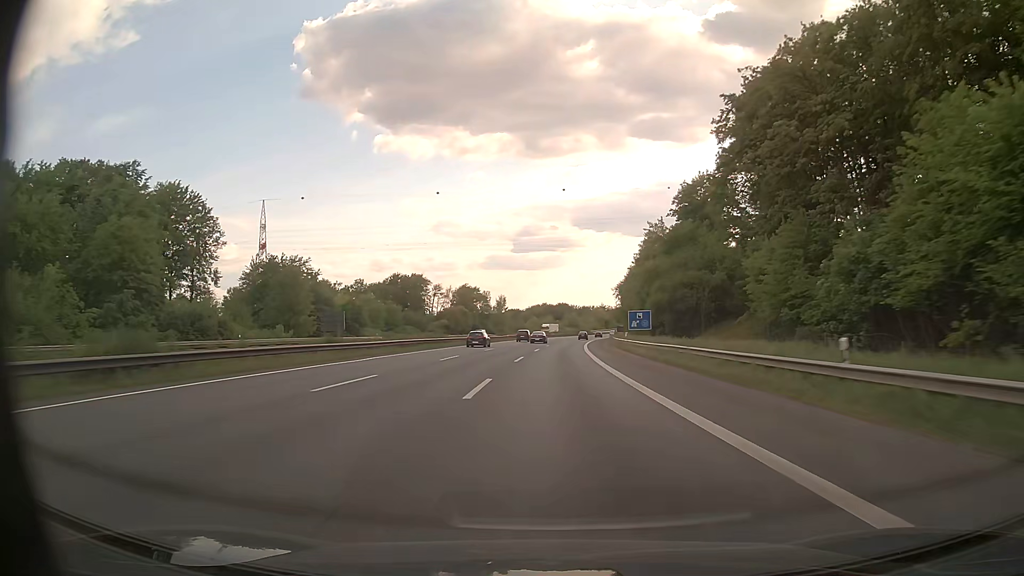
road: motorway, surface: asphalt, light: Day
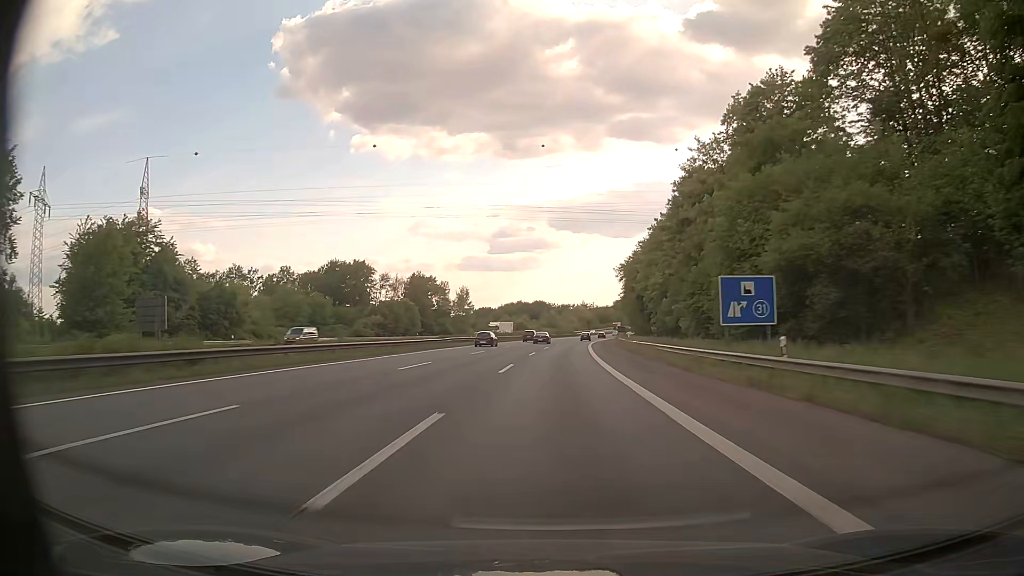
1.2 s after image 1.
(+0.7, +44.8) m; +2°
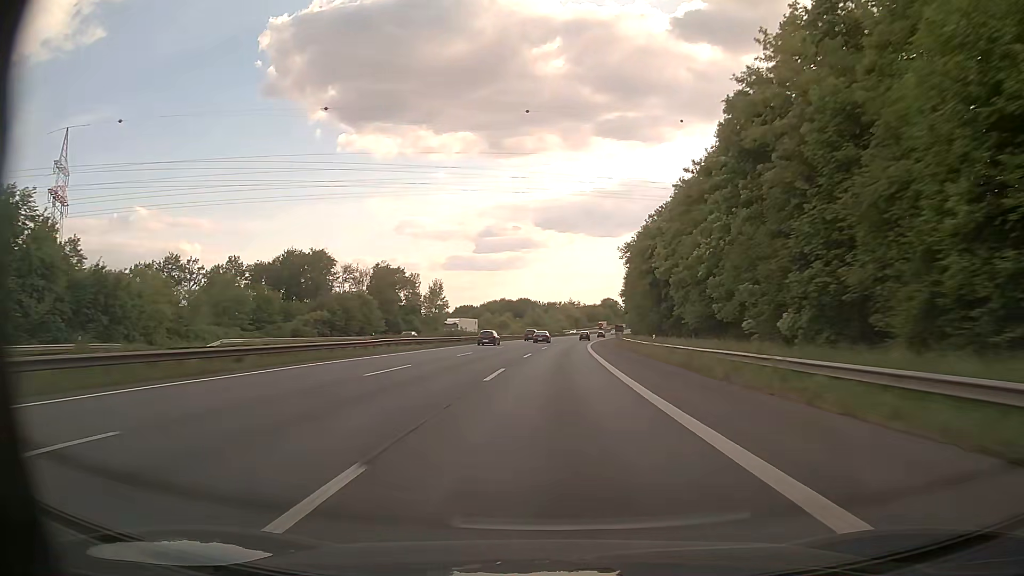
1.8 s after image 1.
(+0.3, +22.3) m; +1°
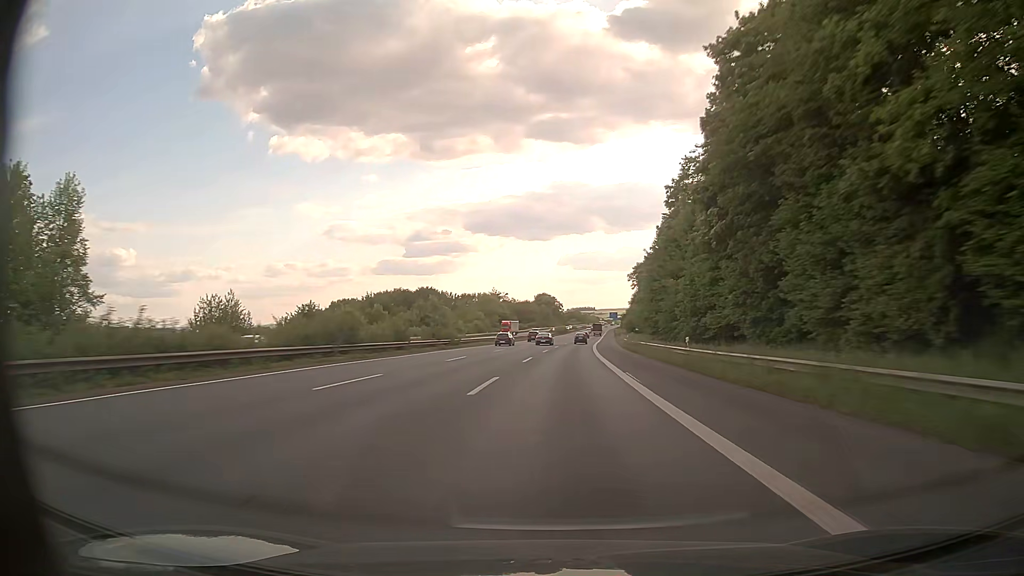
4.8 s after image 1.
(+6.4, +111.0) m; +6°
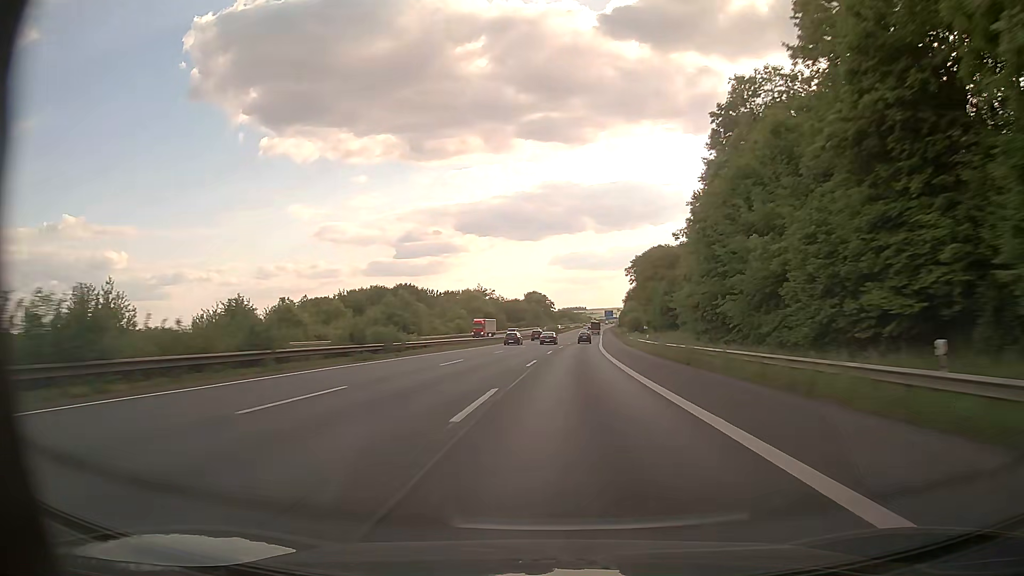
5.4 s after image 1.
(+0.2, +22.3) m; +1°
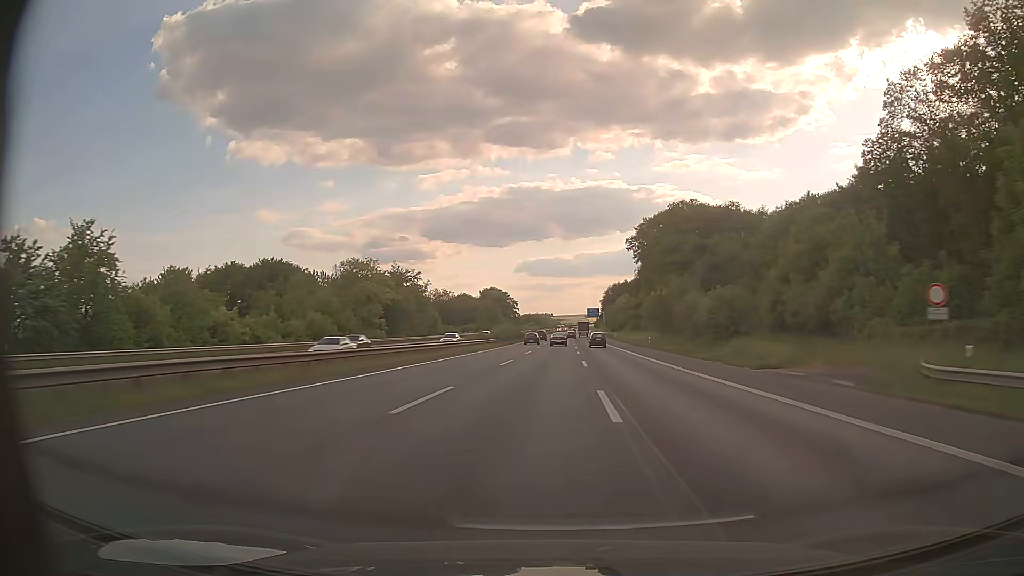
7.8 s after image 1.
(+2.4, +89.5) m; +3°
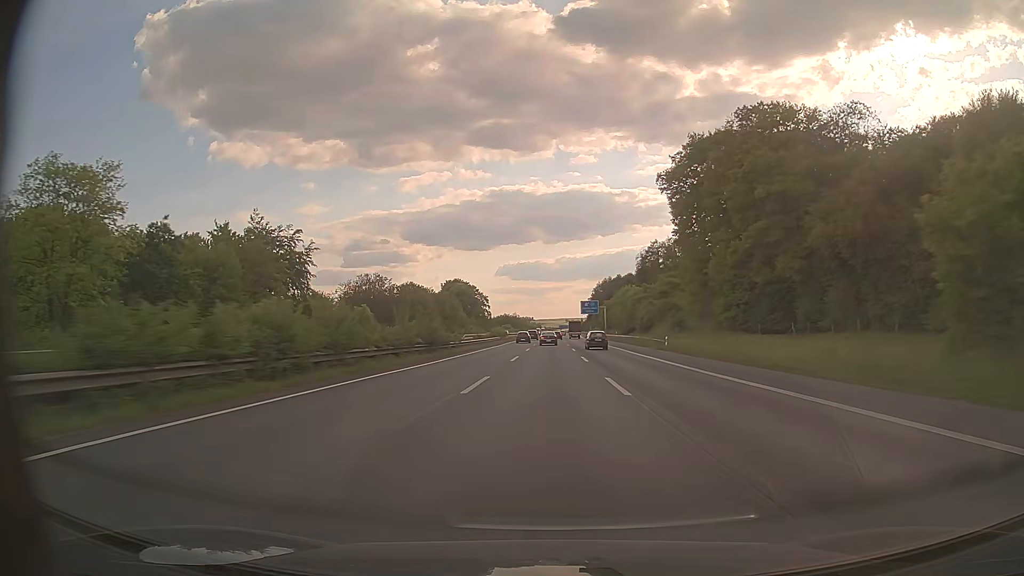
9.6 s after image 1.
(+1.2, +67.6) m; +2°
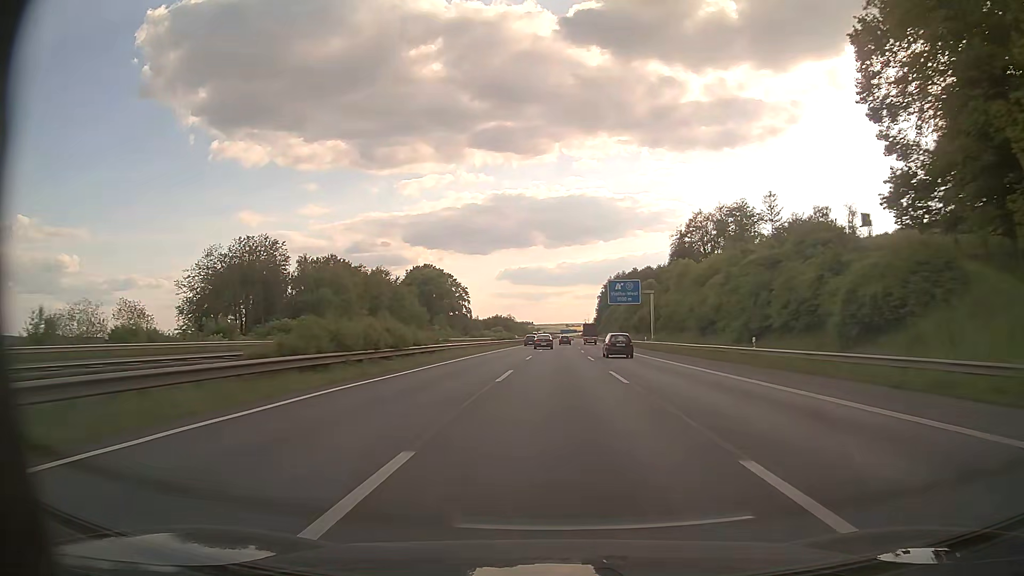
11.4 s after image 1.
(0.0, +68.6) m; 0°
(0, +10) (0, +20) (0, +30) (0, +40) (0, +50) (0, +60) (0, +70) (0, +80) (0, +90) (0, +100) m
